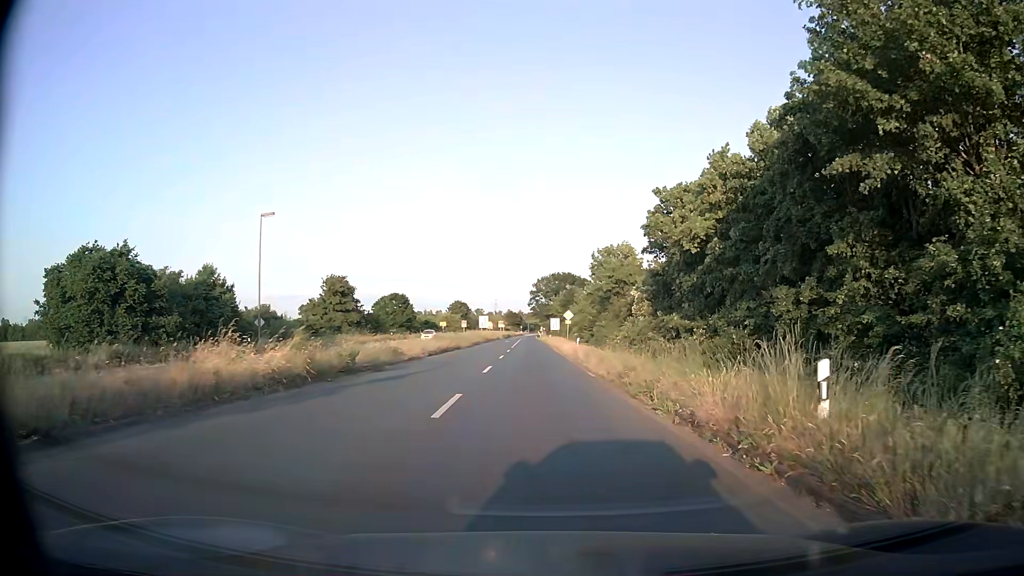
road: primary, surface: asphalt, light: Day
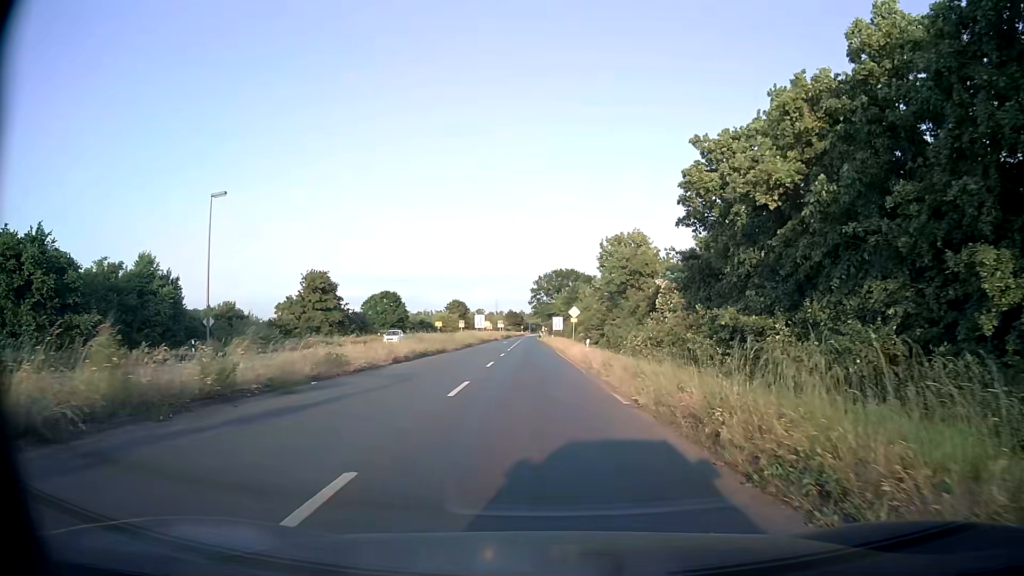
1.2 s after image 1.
(0.0, +8.6) m; 0°
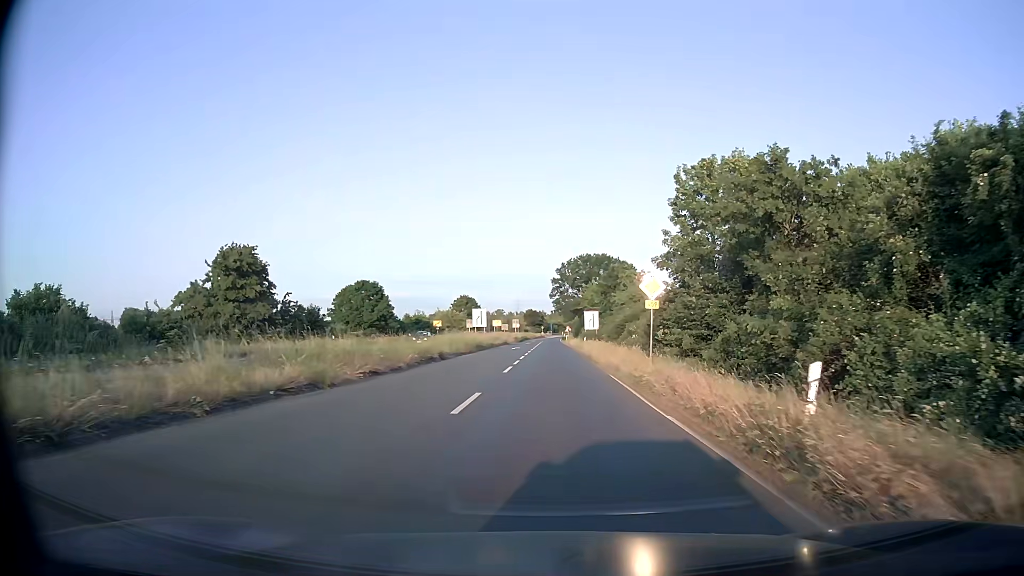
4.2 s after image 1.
(-0.6, +27.6) m; -2°
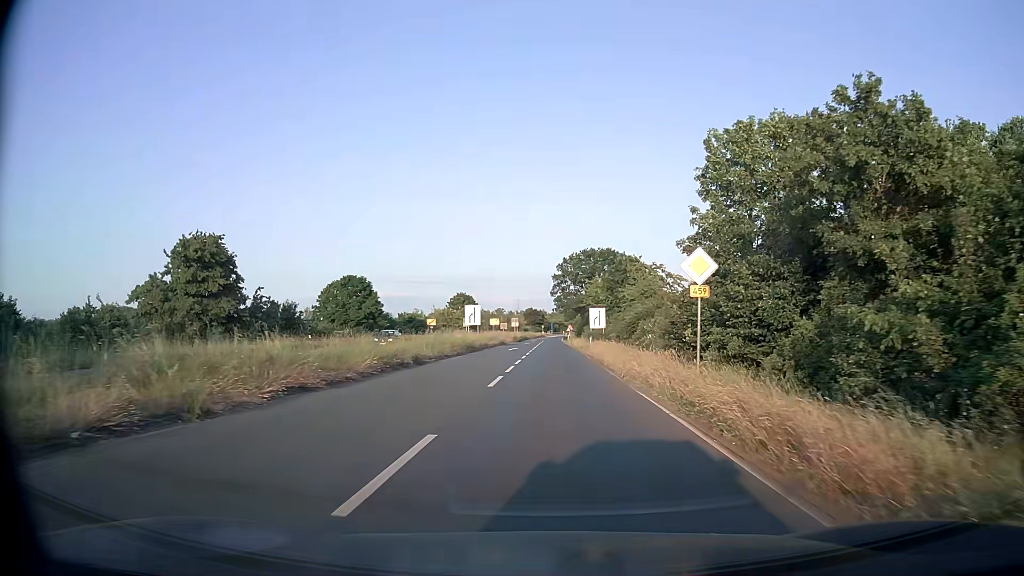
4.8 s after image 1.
(0.0, +6.5) m; 0°
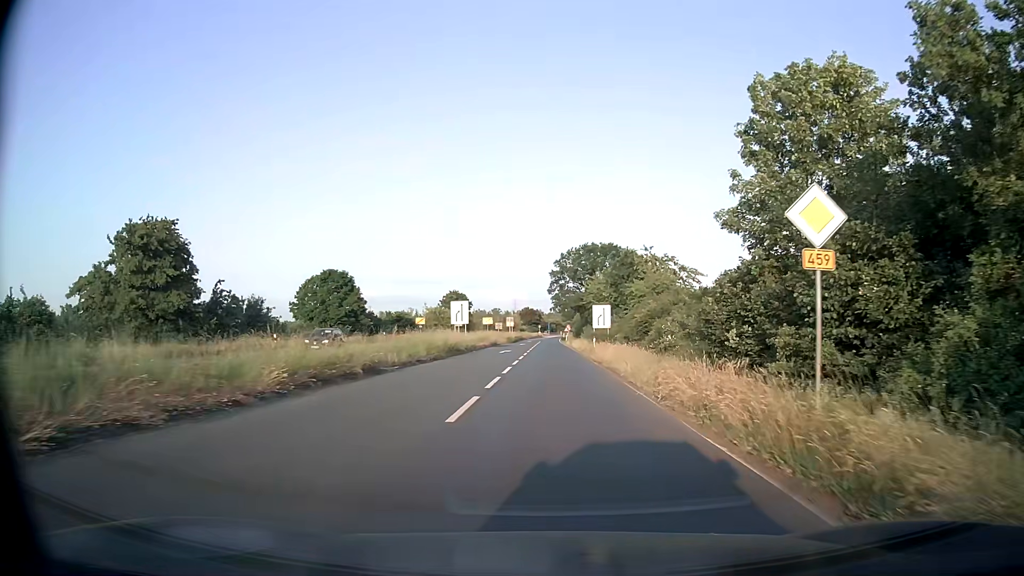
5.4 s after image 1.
(0.0, +6.8) m; 0°
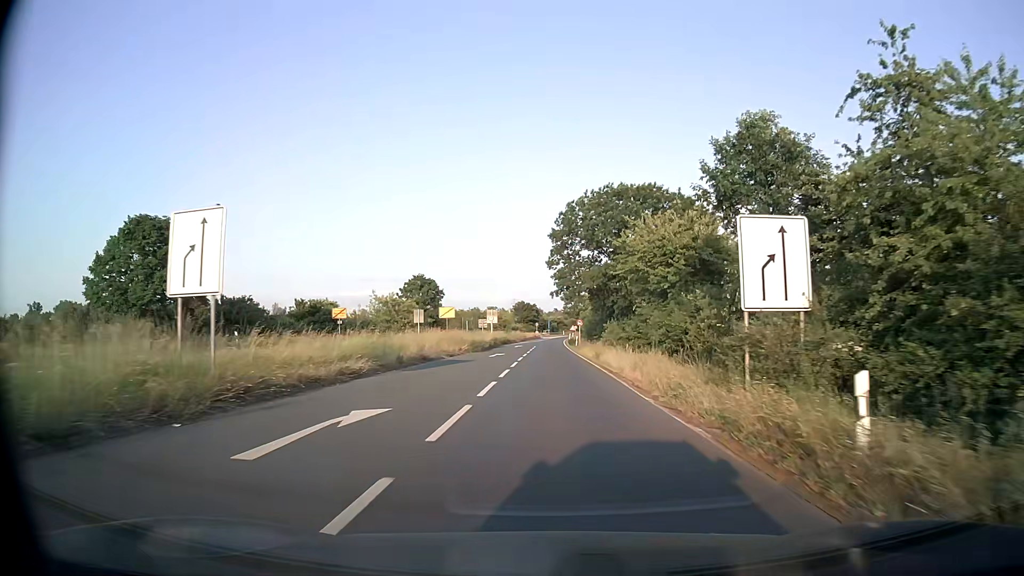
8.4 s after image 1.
(+0.4, +38.5) m; 0°
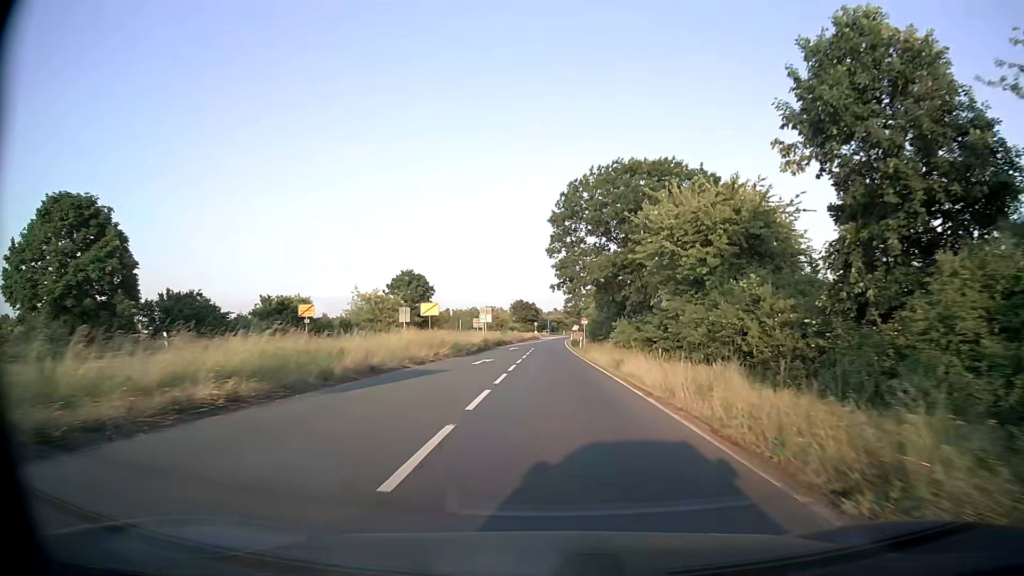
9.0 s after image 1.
(0.0, +8.5) m; 0°
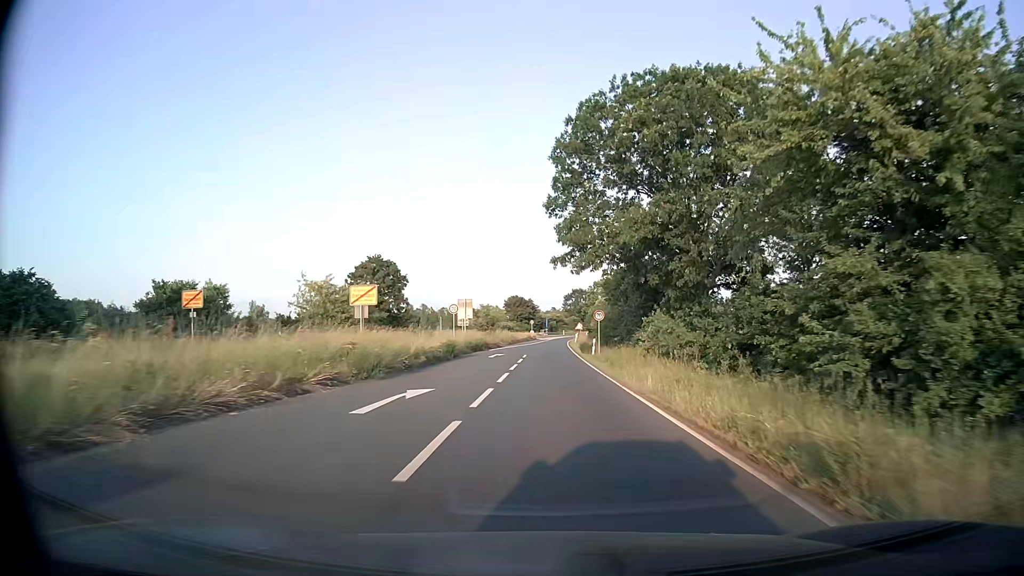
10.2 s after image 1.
(0.0, +17.8) m; 0°
(0, +10) (0, +20) (0, +30) (0, +40) (0, +50) (+1, +60) (+1, +70) (+1, +80) (+2, +90) (+2, +100) m
